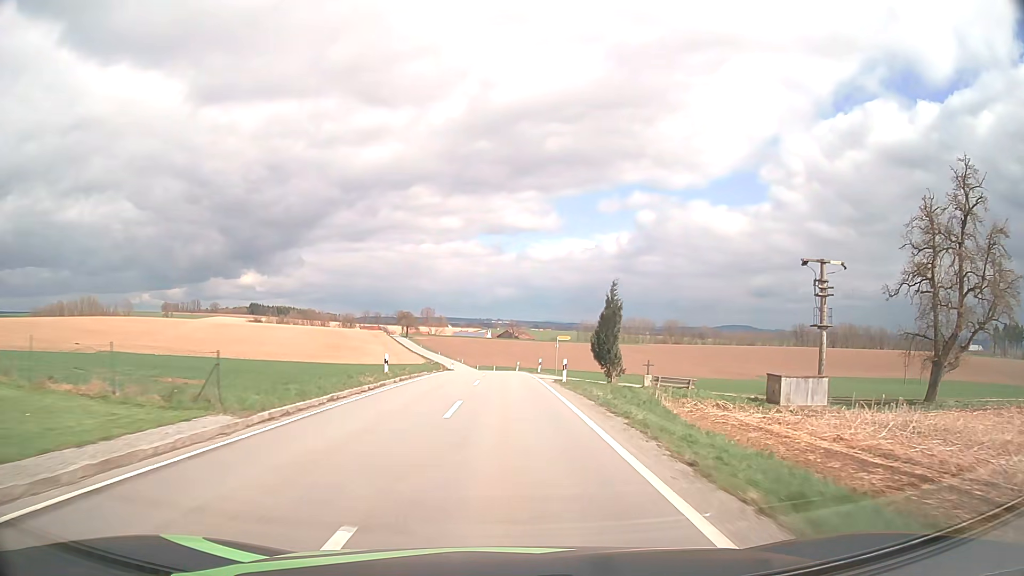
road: tertiary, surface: asphalt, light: Day
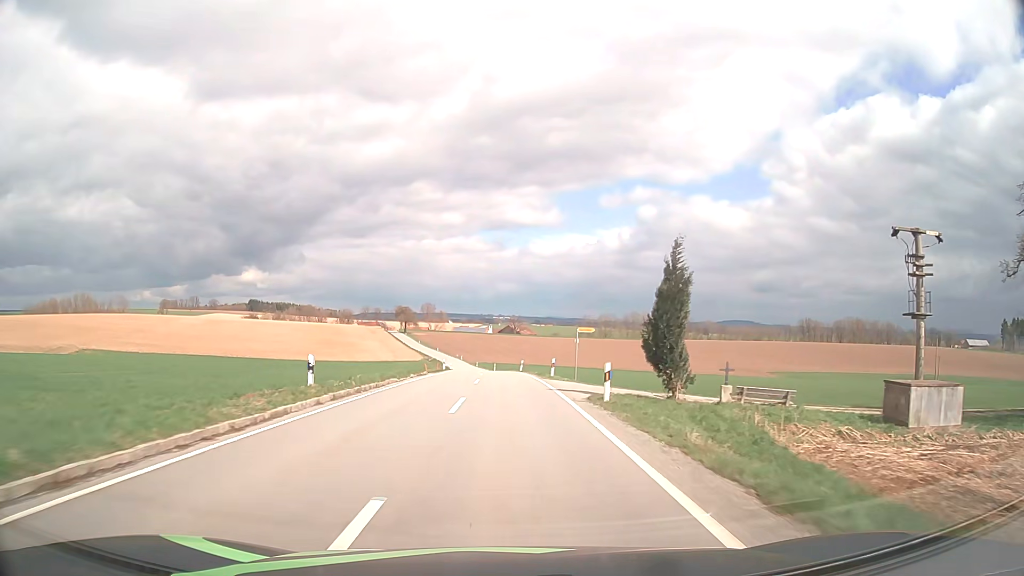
(0.0, +11.1) m; 0°
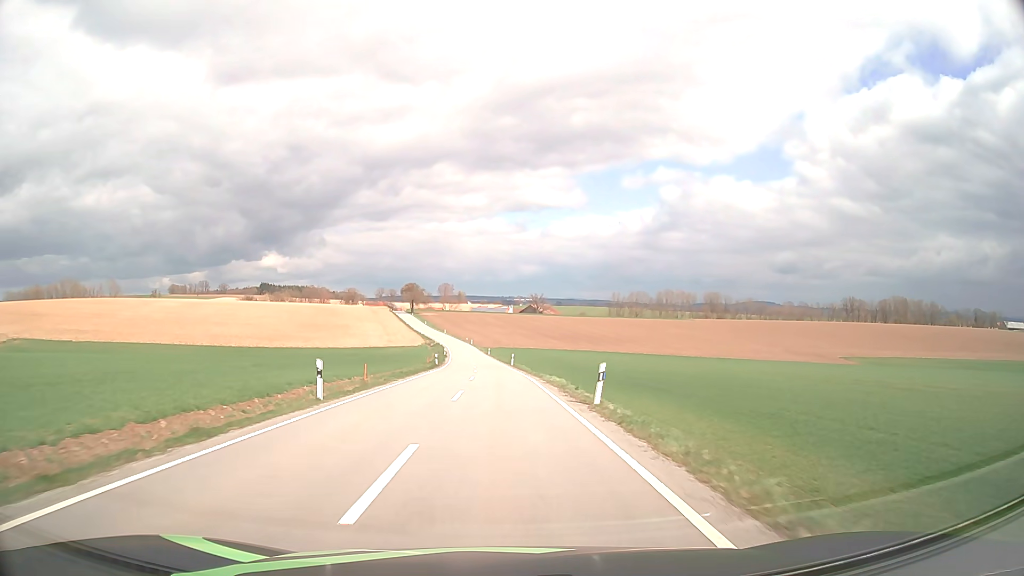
(-0.3, +44.7) m; -2°
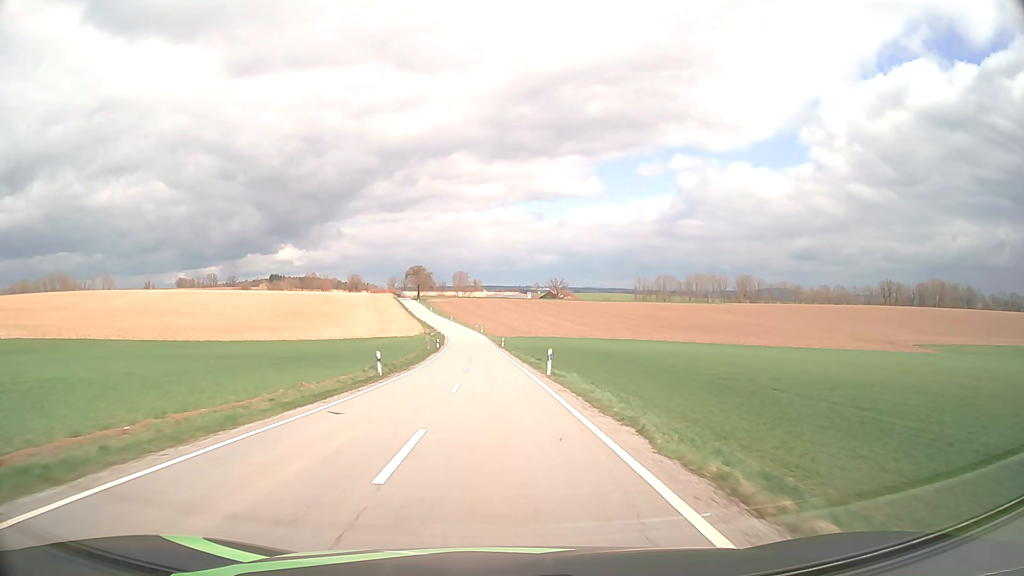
(-0.4, +34.5) m; -1°
(0, +10) (0, +20) (-1, +30) (-1, +40) (-1, +50) (-2, +60) (-2, +70) (-3, +80) (-4, +90) (-5, +100) m
